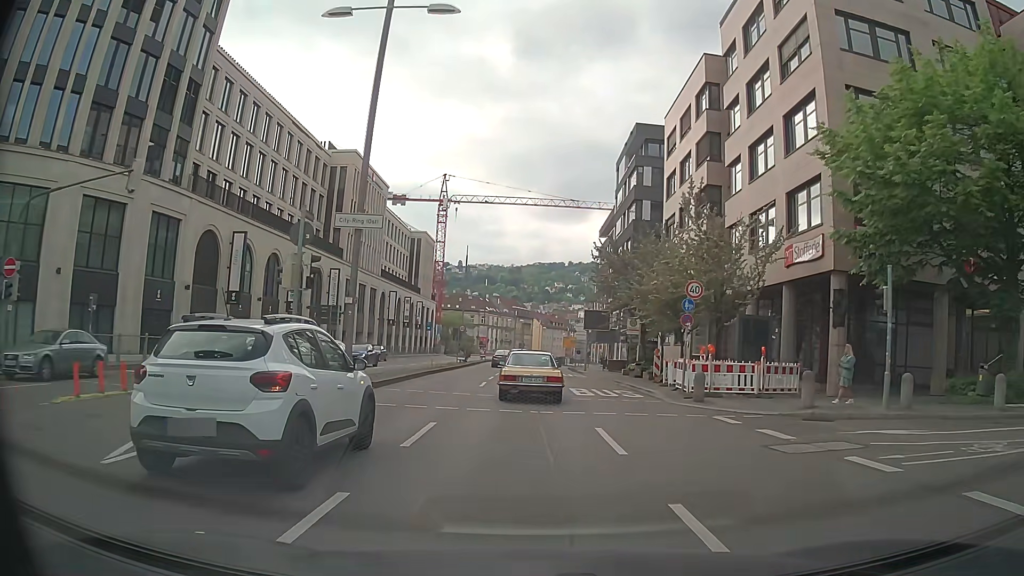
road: primary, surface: asphalt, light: Day
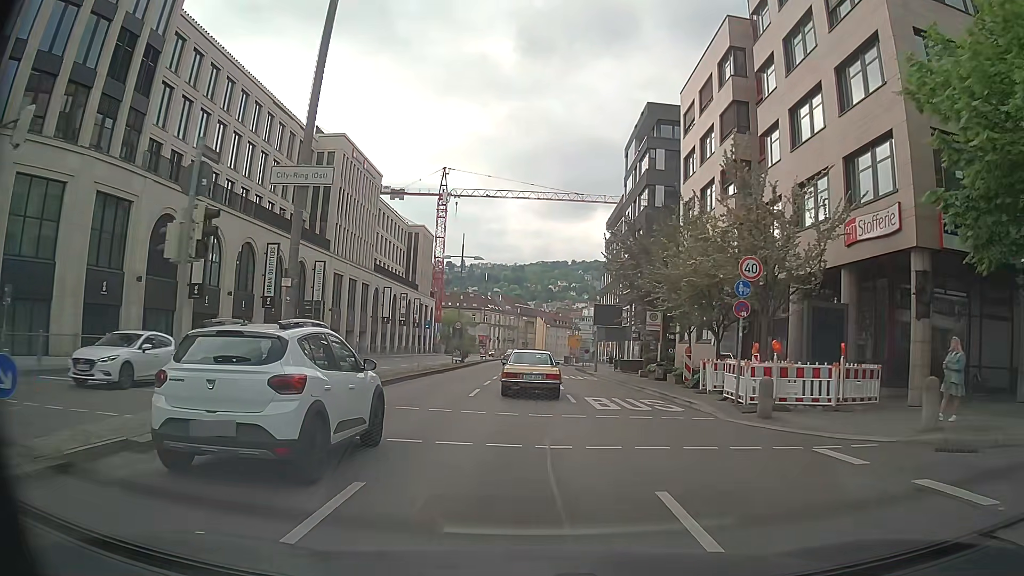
(0.0, +5.6) m; 0°
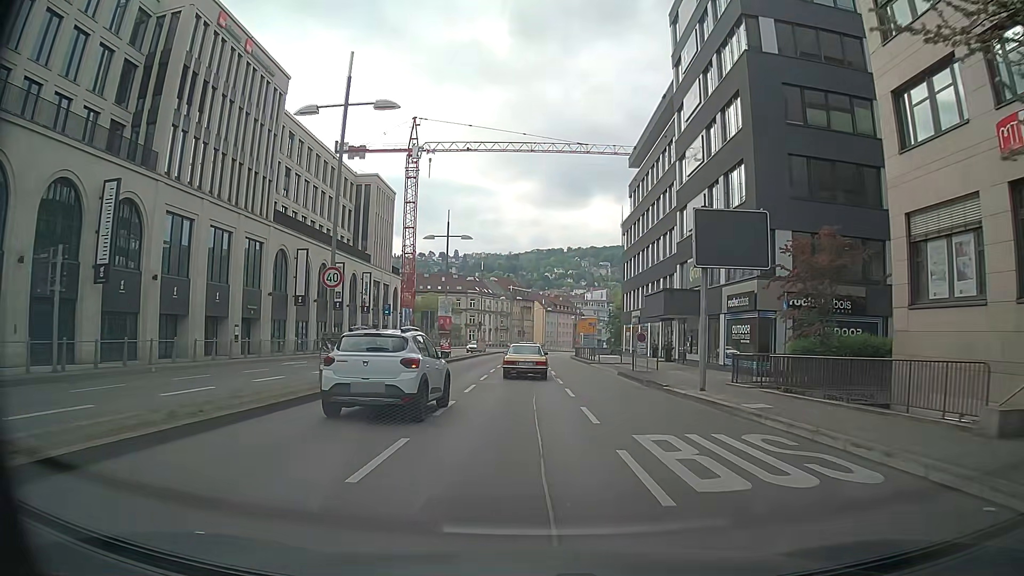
(-0.2, +31.0) m; 0°
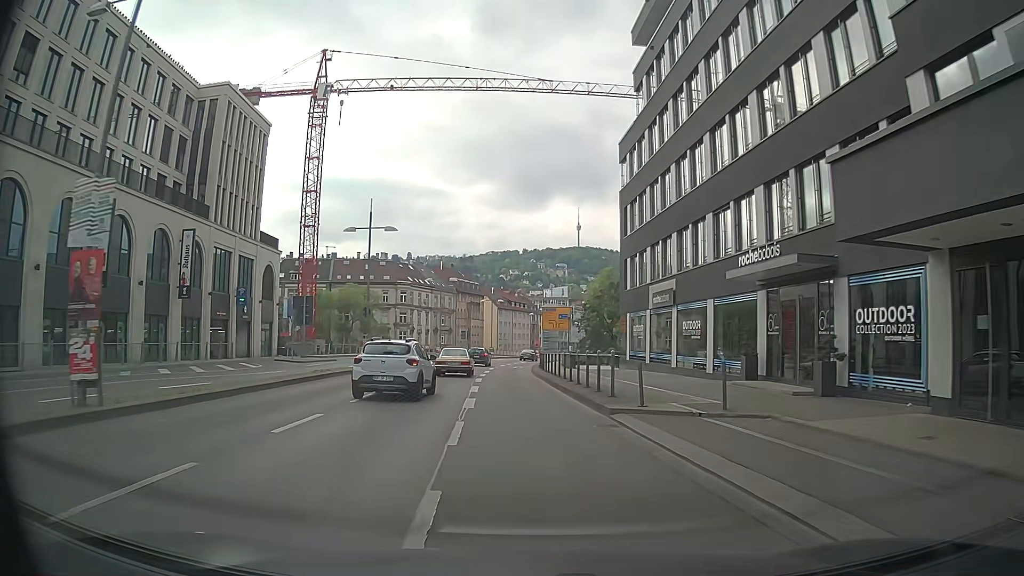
(+1.1, +32.5) m; +3°
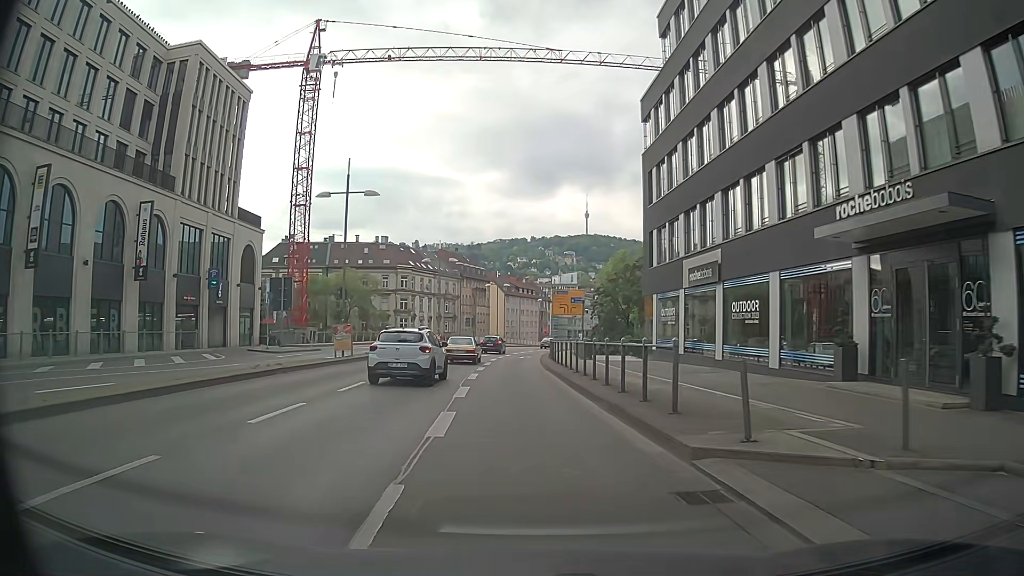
(0.0, +6.5) m; -1°
